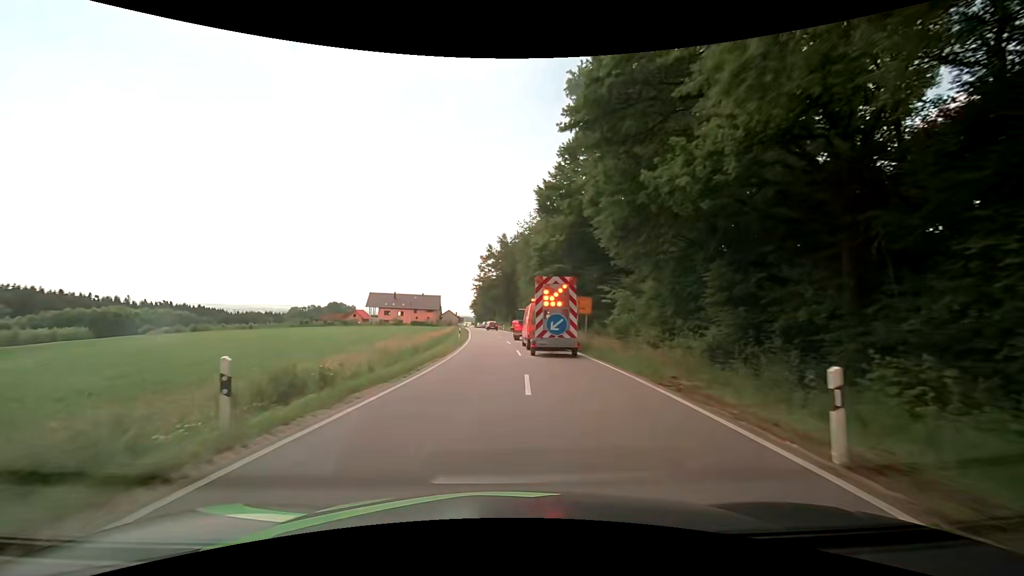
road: secondary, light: Day
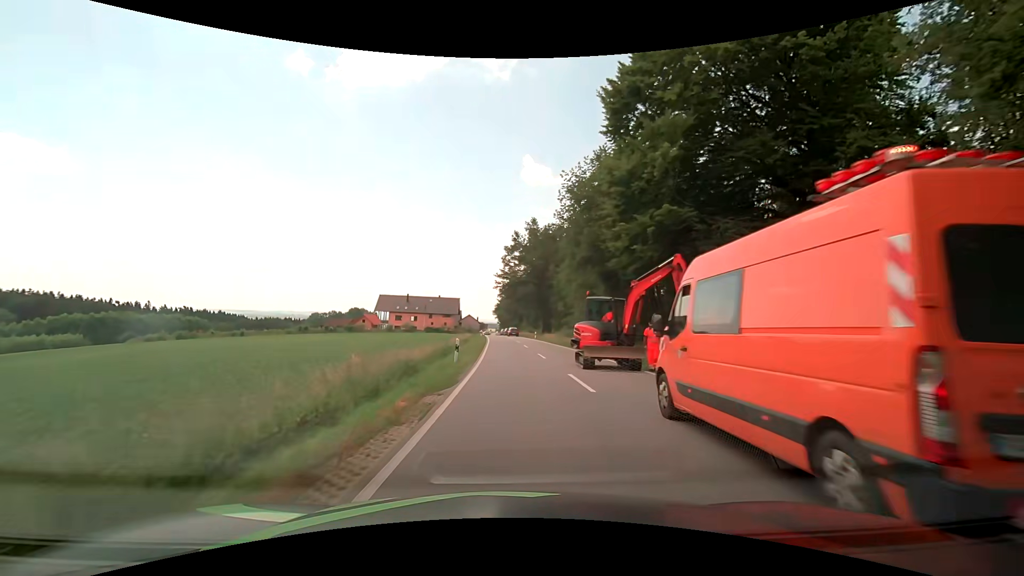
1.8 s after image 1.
(-1.0, +22.8) m; -3°
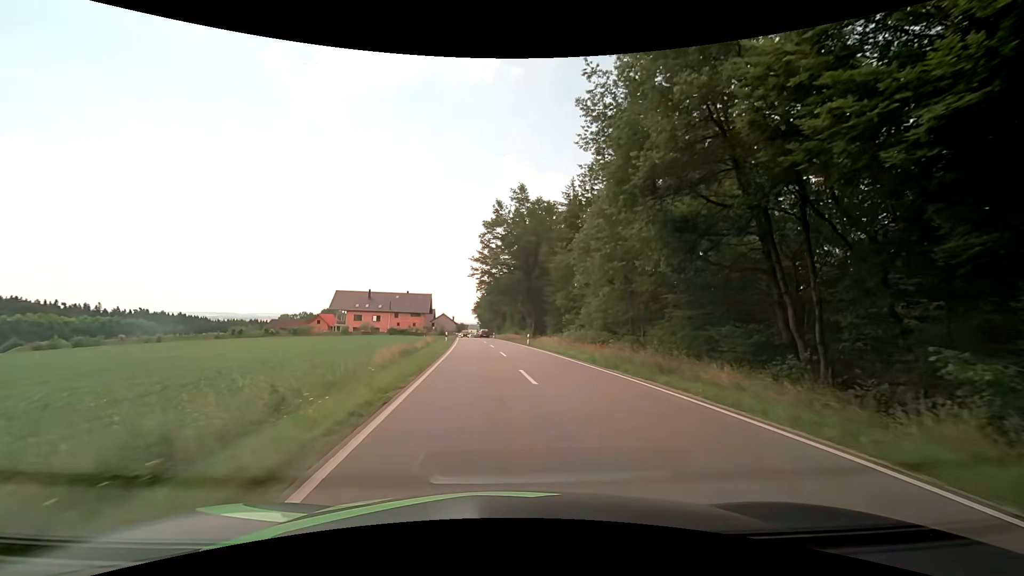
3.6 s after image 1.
(+0.4, +22.9) m; +2°
(0, +10) (0, +20) (0, +30) (0, +40) (0, +50) (-1, +60) (-2, +70) (-3, +80) (-4, +90) (-4, +100) m
